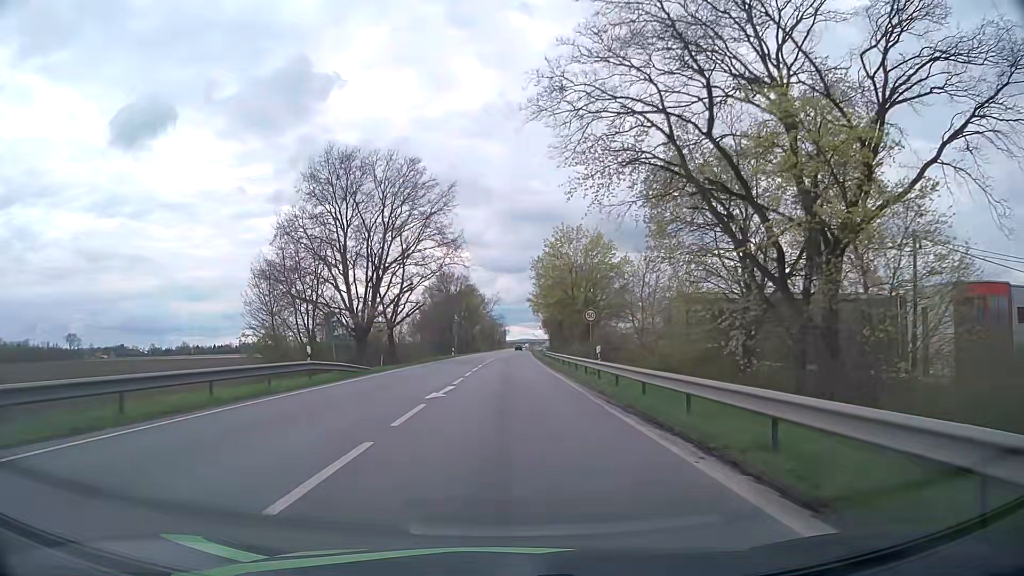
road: primary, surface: asphalt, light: Day
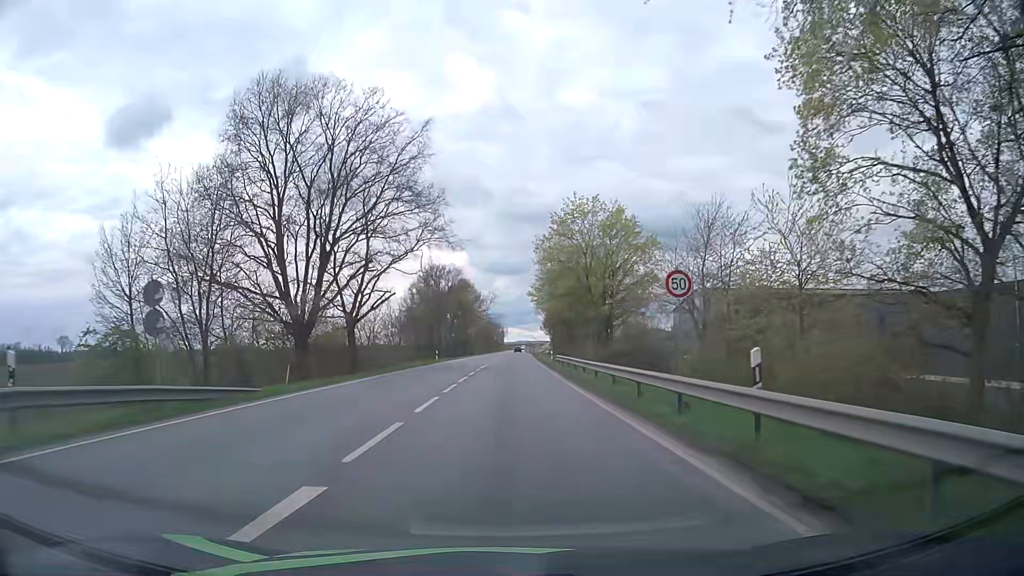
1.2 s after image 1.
(0.0, +15.4) m; 0°
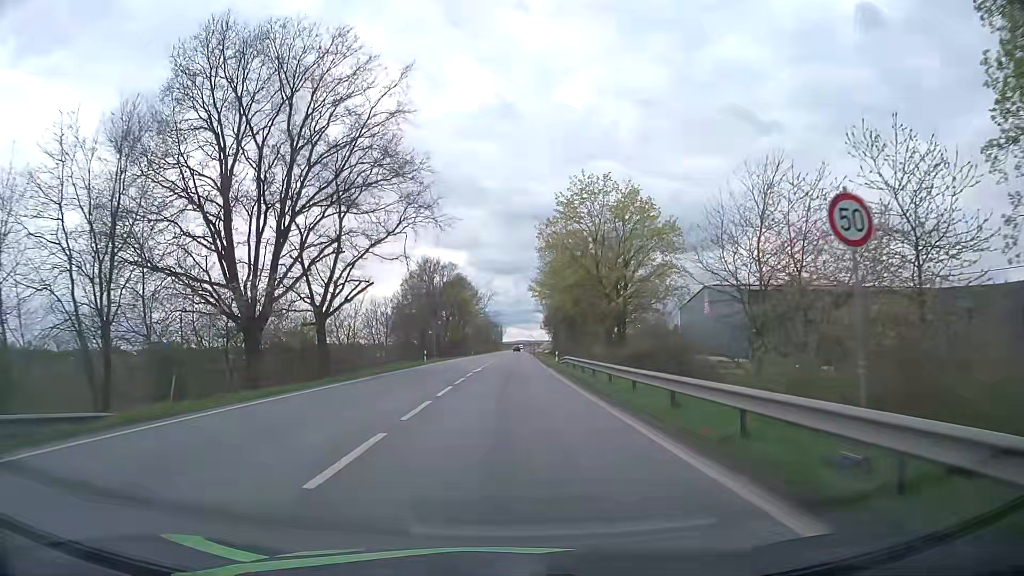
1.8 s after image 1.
(0.0, +7.5) m; 0°
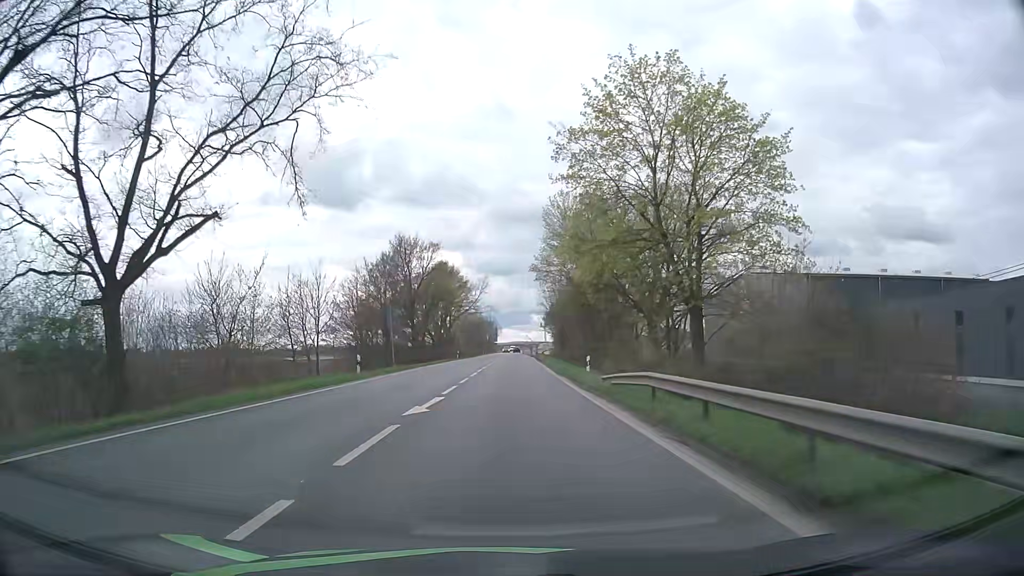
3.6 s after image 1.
(0.0, +22.5) m; 0°
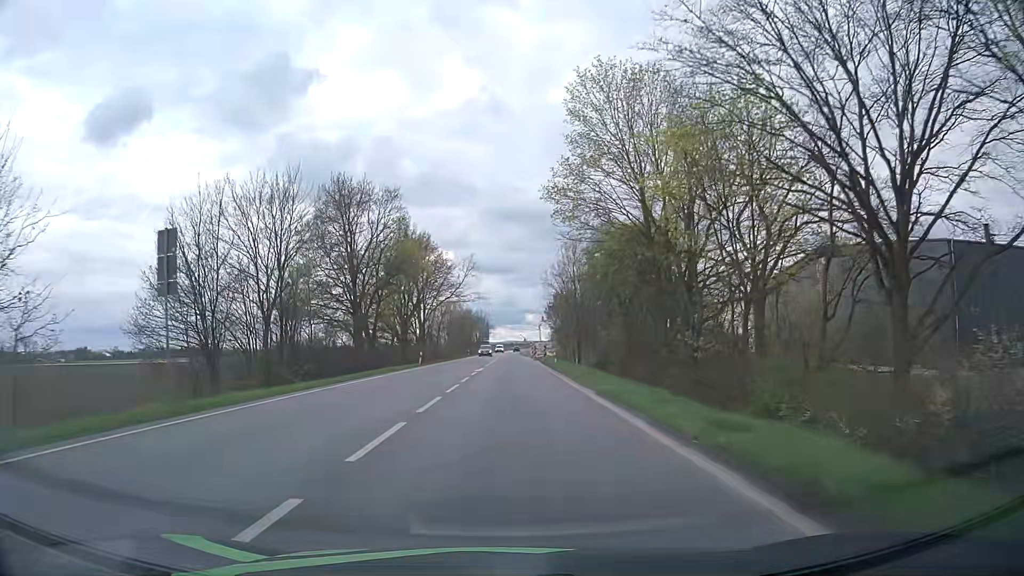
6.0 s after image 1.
(+0.1, +30.0) m; +1°
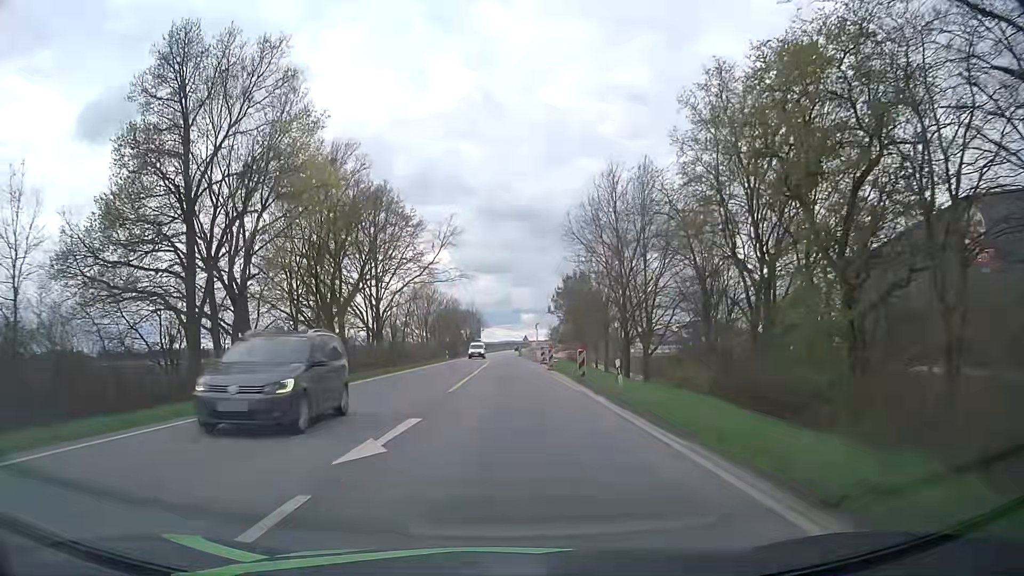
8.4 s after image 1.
(0.0, +30.0) m; 0°
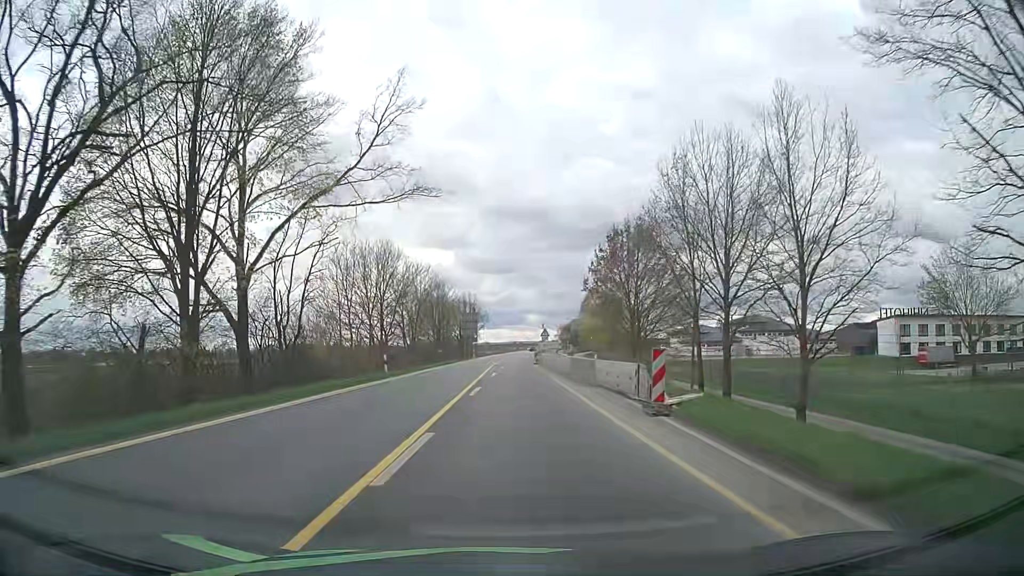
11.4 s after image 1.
(0.0, +38.0) m; 0°
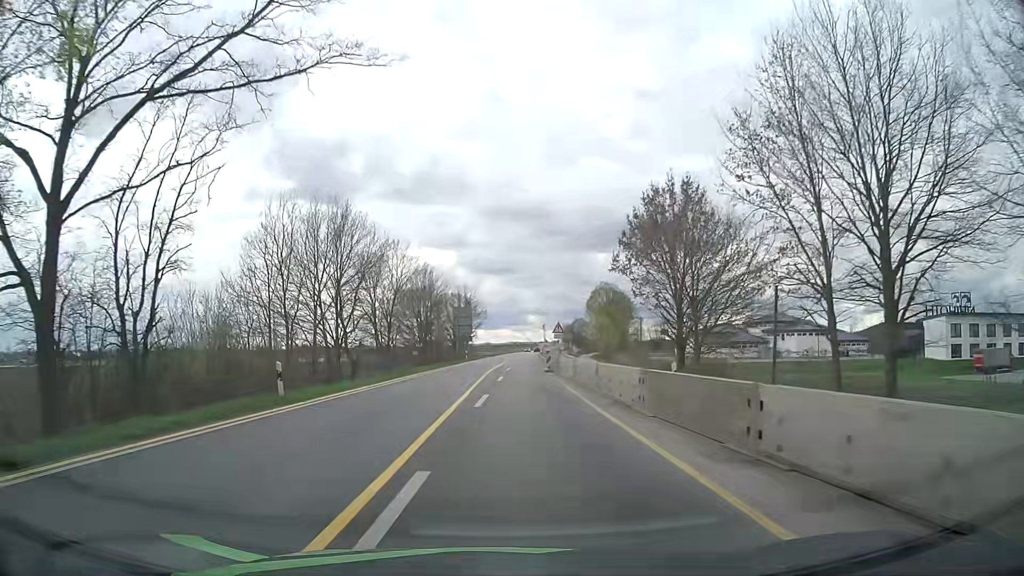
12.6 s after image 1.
(0.0, +15.4) m; 0°
(0, +10) (0, +20) (0, +30) (0, +40) (+1, +50) (+1, +60) (+2, +70) (+2, +80) (+3, +90) (+3, +100) m
